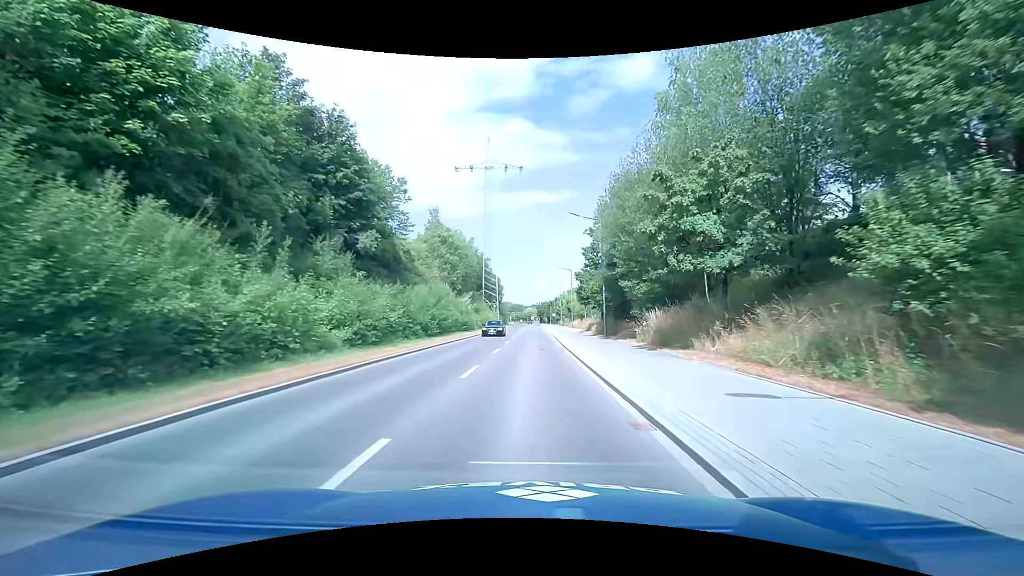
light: Day
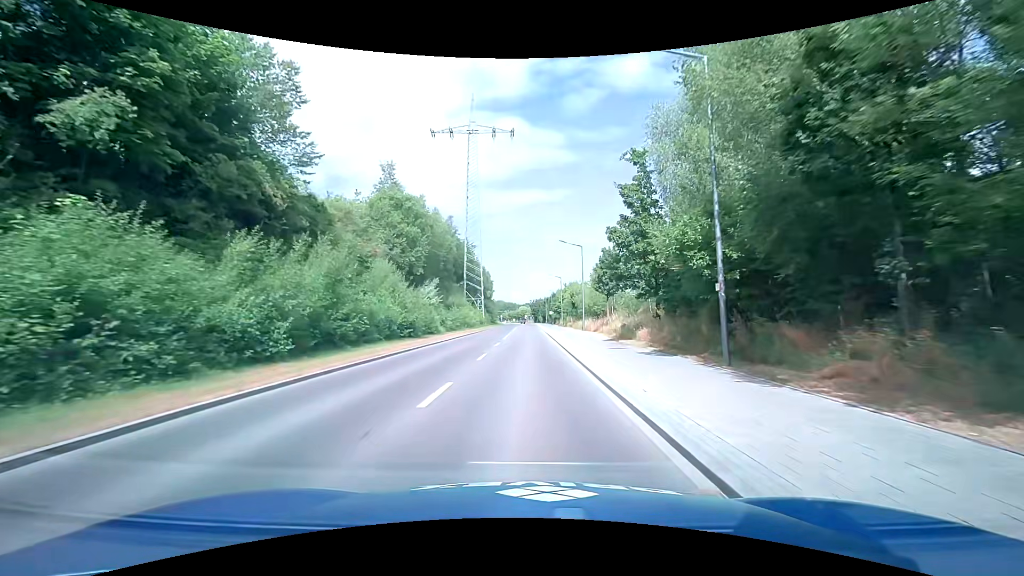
(+0.2, +22.1) m; 0°
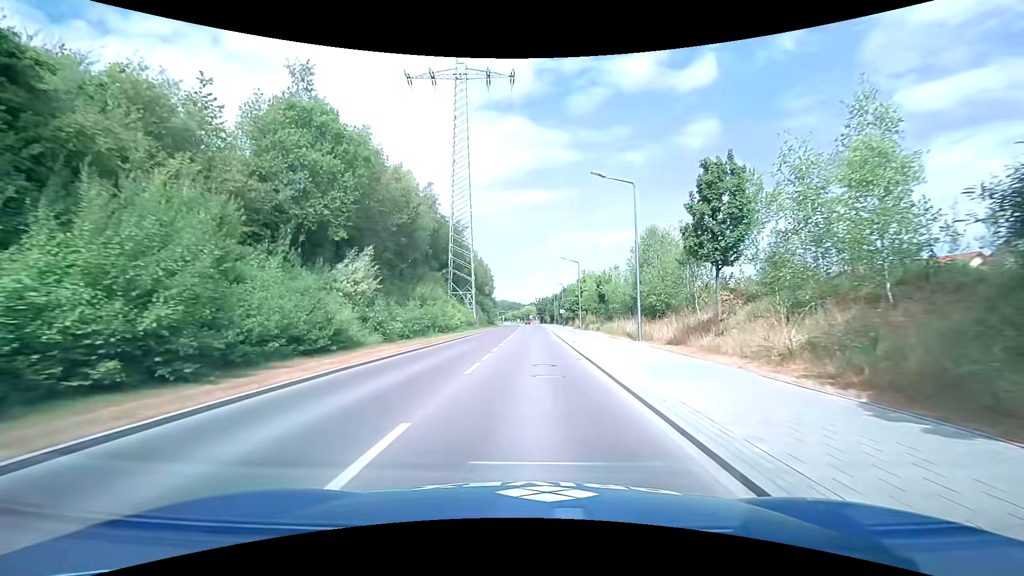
(+0.1, +22.2) m; 0°
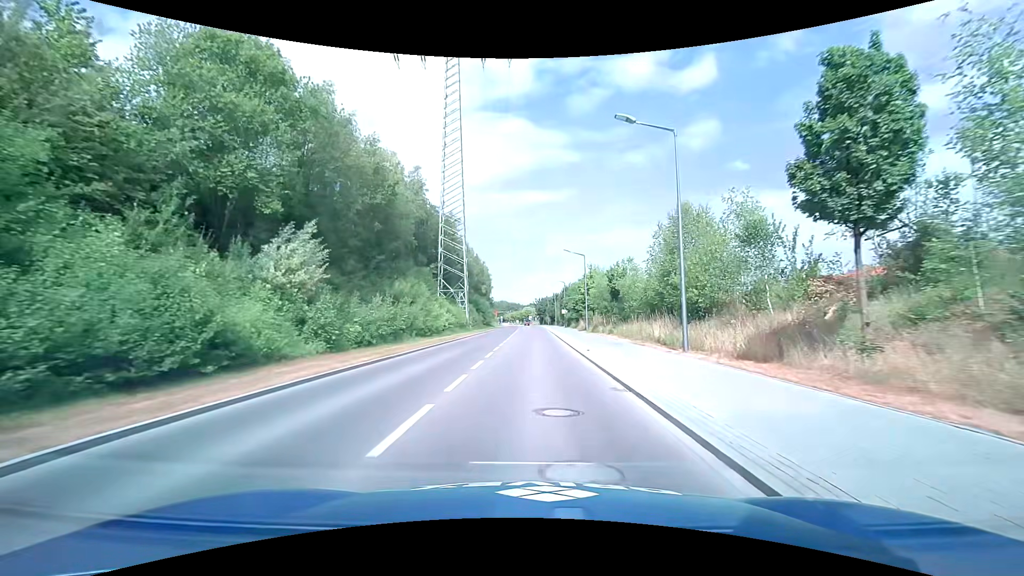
(0.0, +7.4) m; 0°
